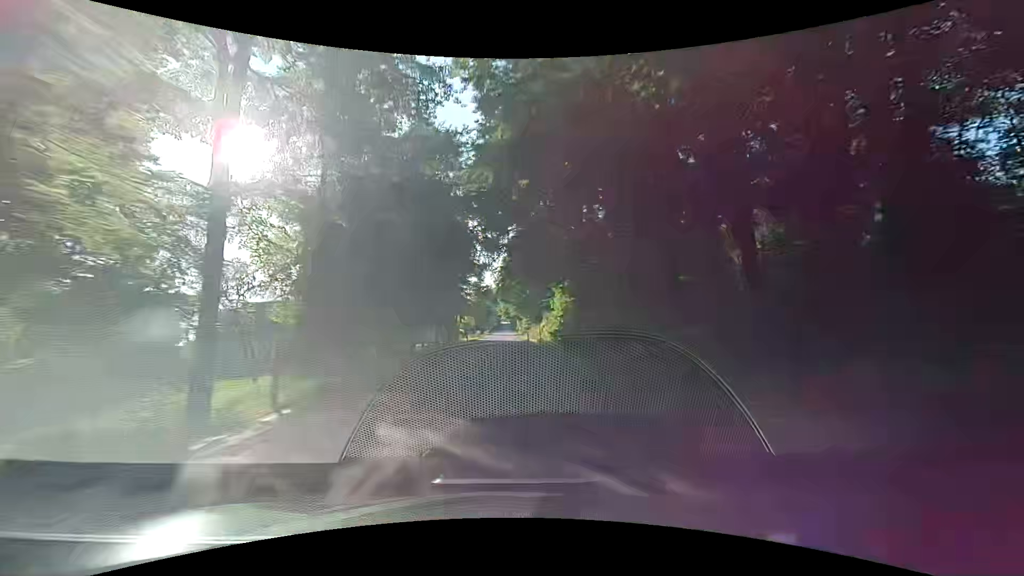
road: secondary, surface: asphalt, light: Day
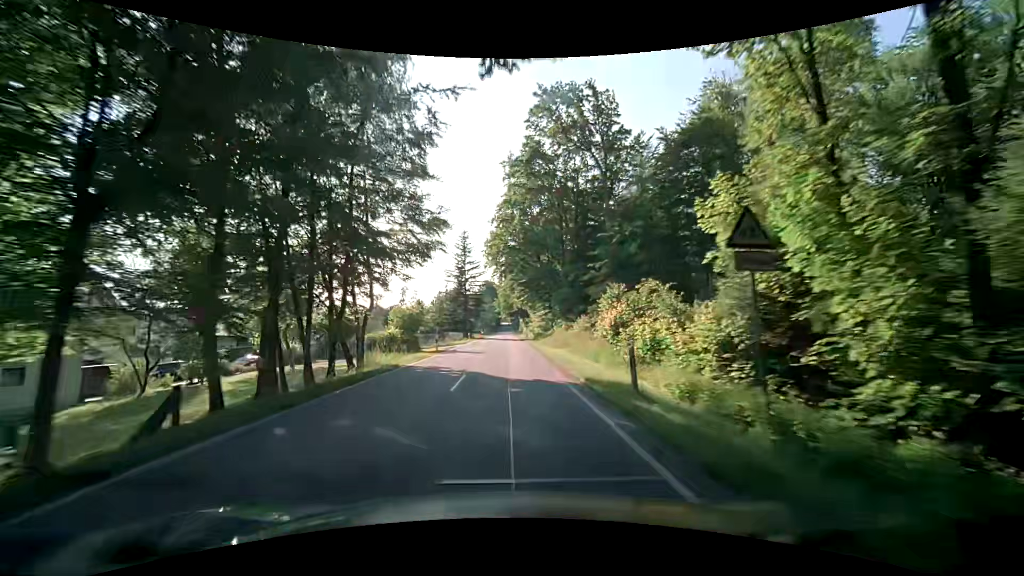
(-0.1, +49.9) m; +2°
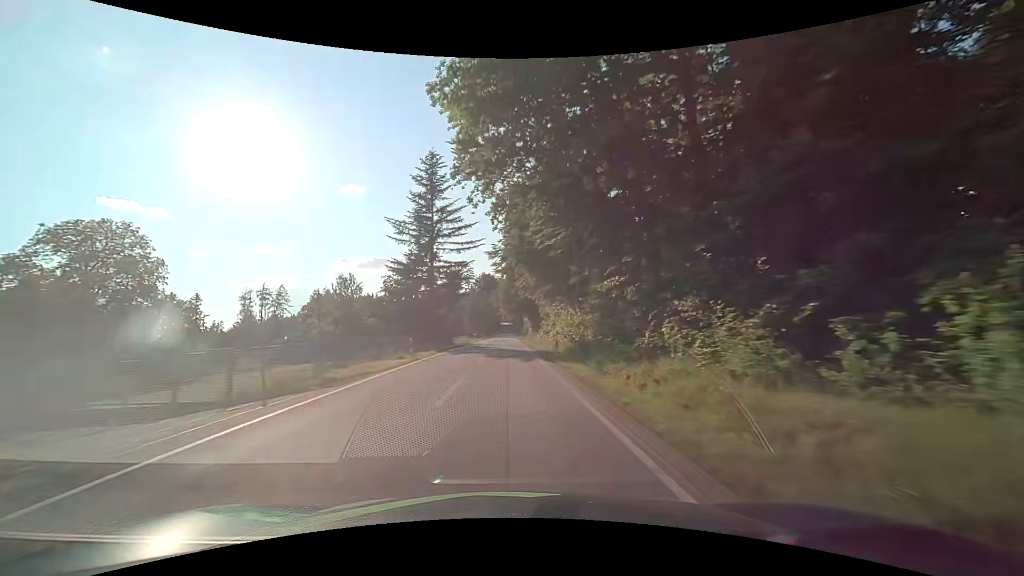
(-0.9, +37.4) m; -1°
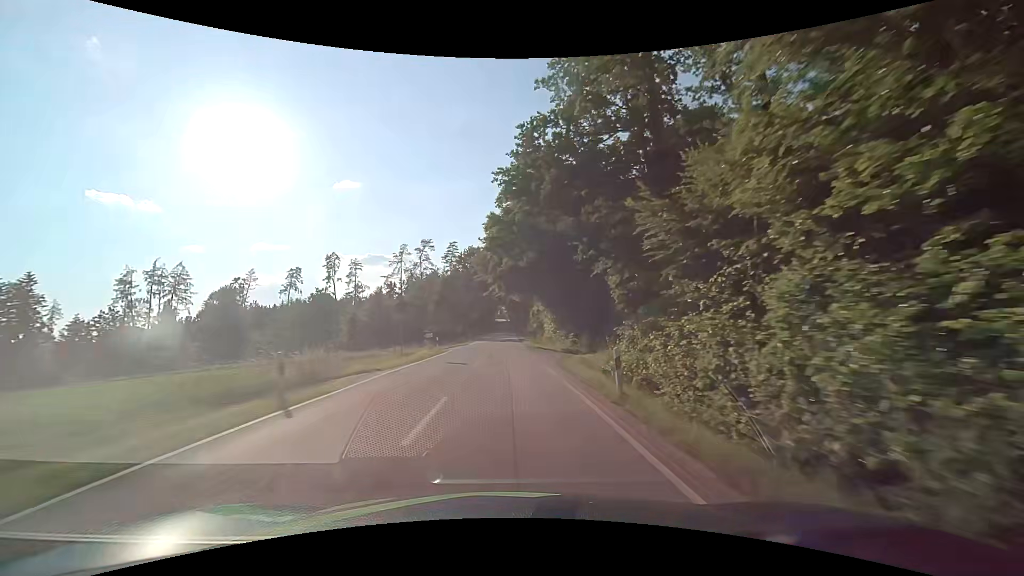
(-0.1, +62.5) m; +1°
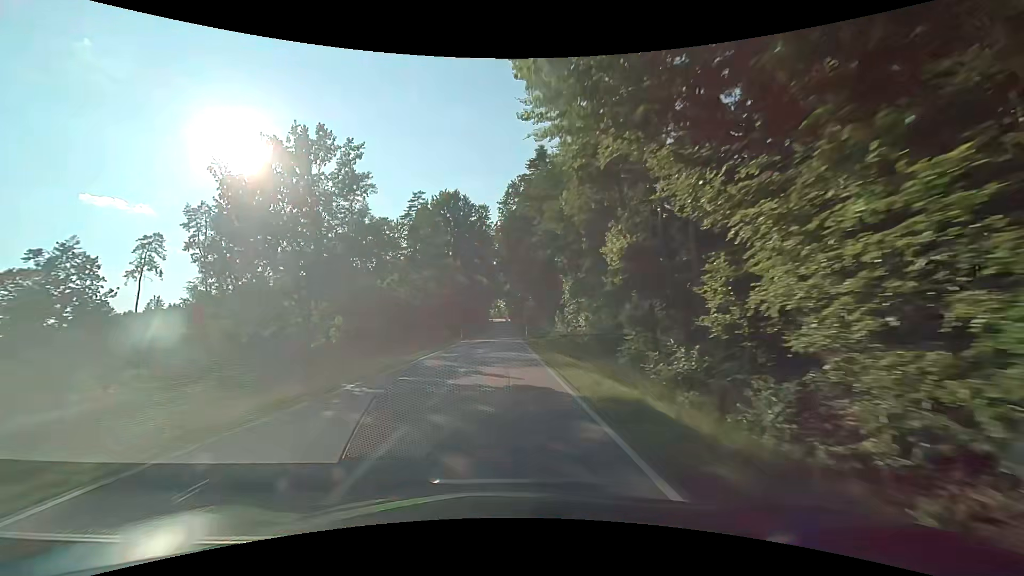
(-0.2, +62.8) m; 0°
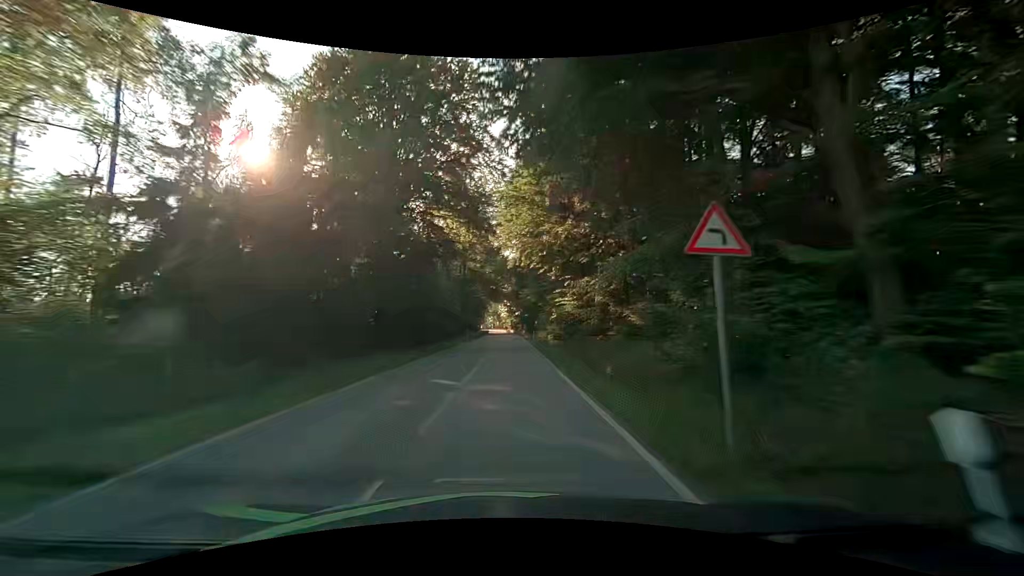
(-0.3, +49.9) m; 0°
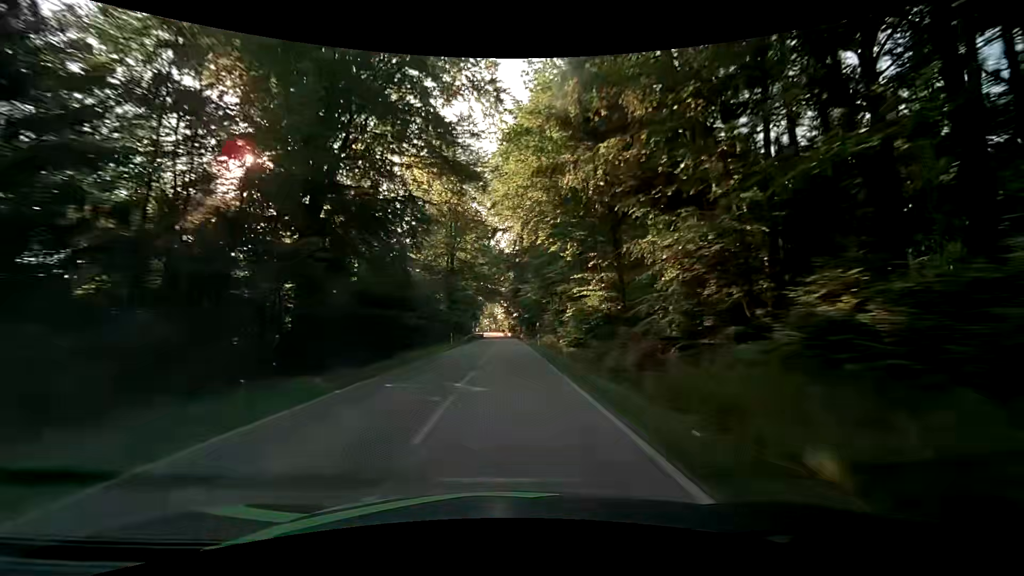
(-0.1, +12.4) m; 0°
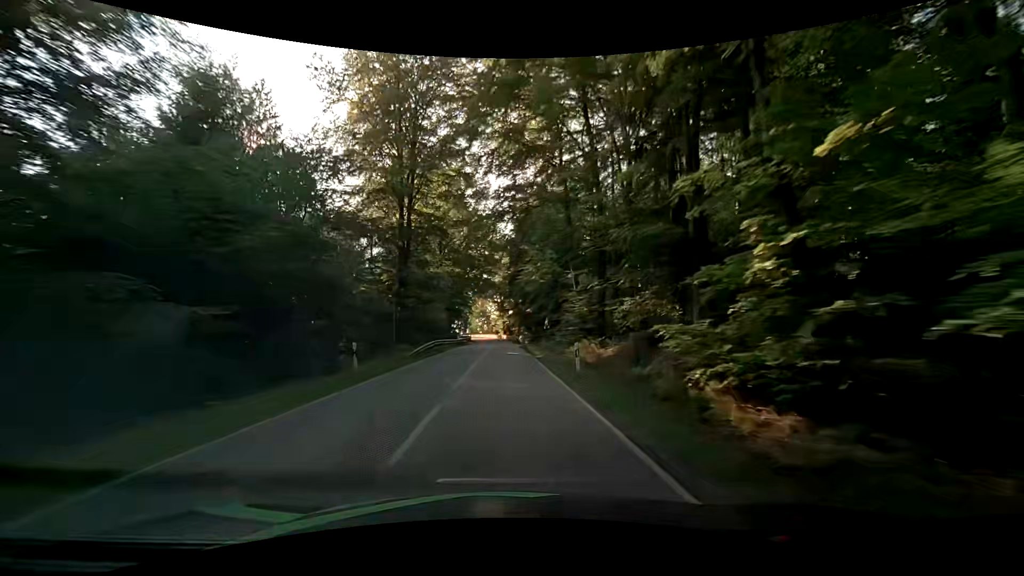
(0.0, +24.6) m; 0°
(0, +10) (0, +20) (0, +30) (0, +40) (0, +50) (0, +60) (0, +70) (0, +80) (-1, +90) (-2, +100) m
